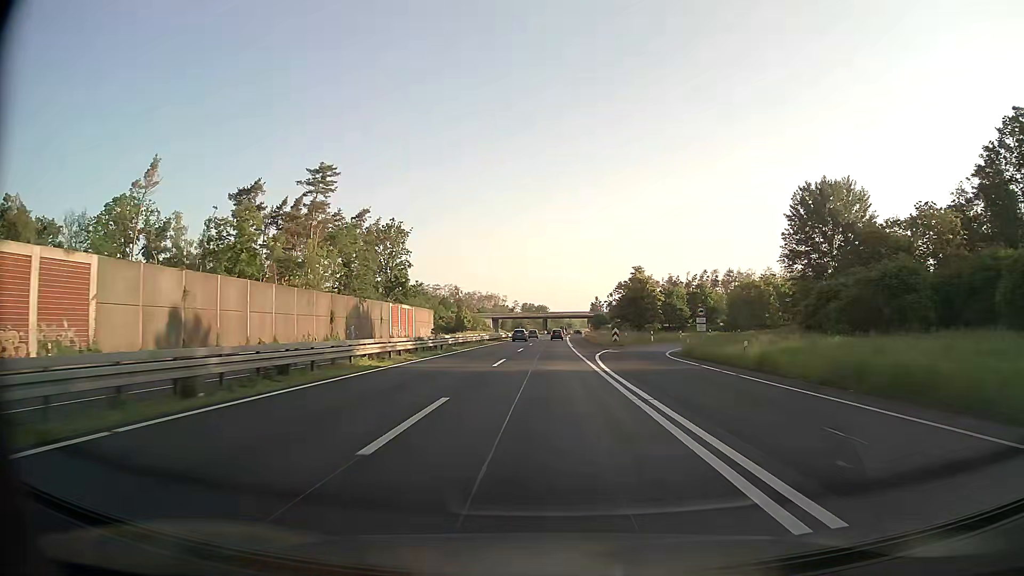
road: trunk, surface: asphalt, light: Day
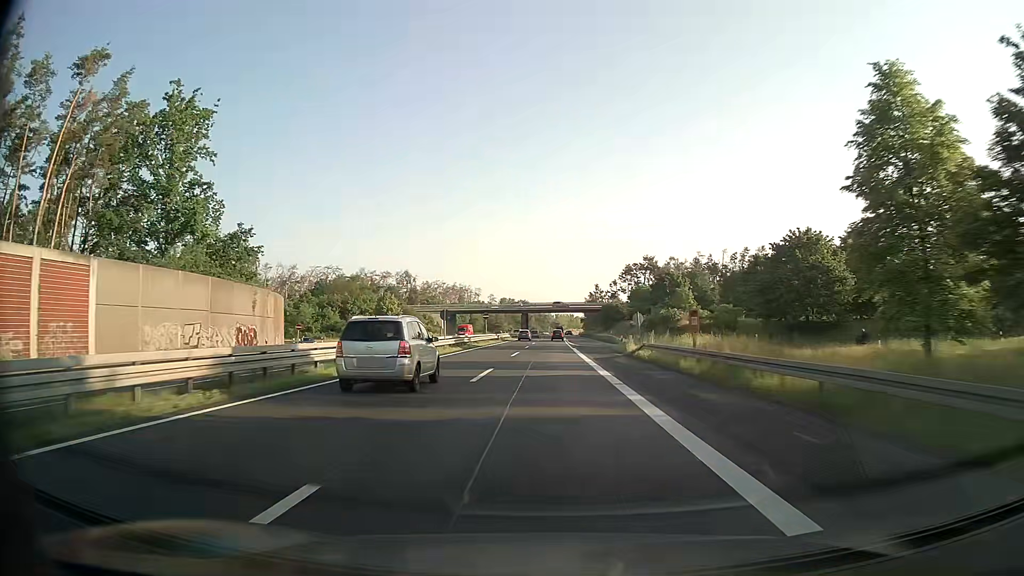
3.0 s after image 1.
(+0.6, +79.6) m; +1°
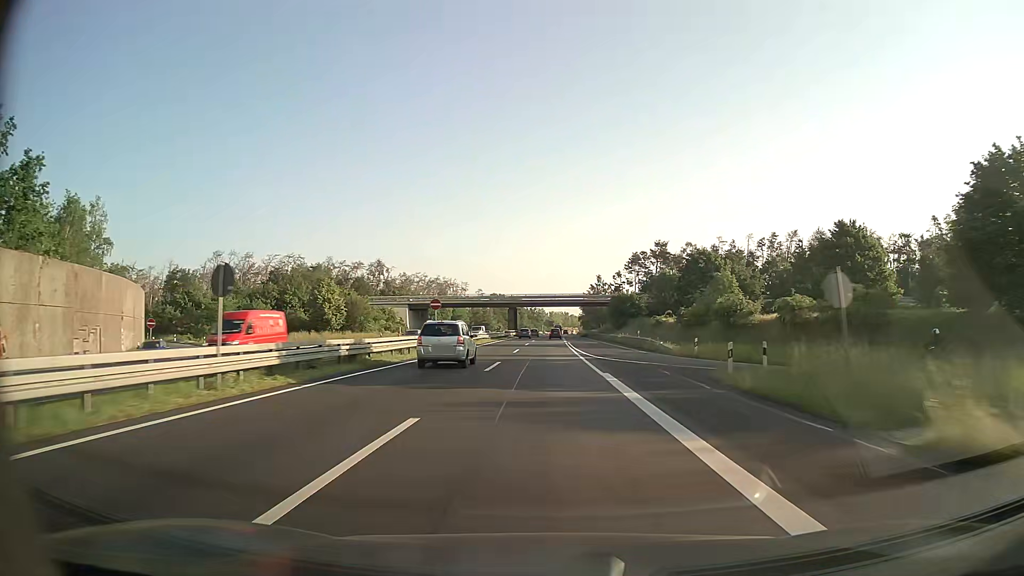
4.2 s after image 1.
(+0.2, +31.6) m; +1°
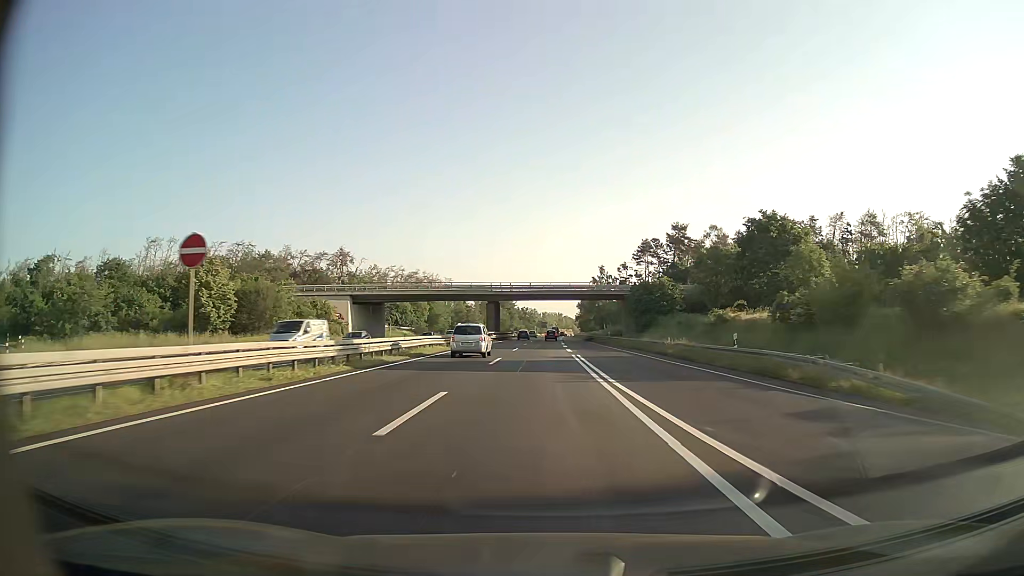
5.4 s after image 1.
(+0.2, +31.5) m; +1°
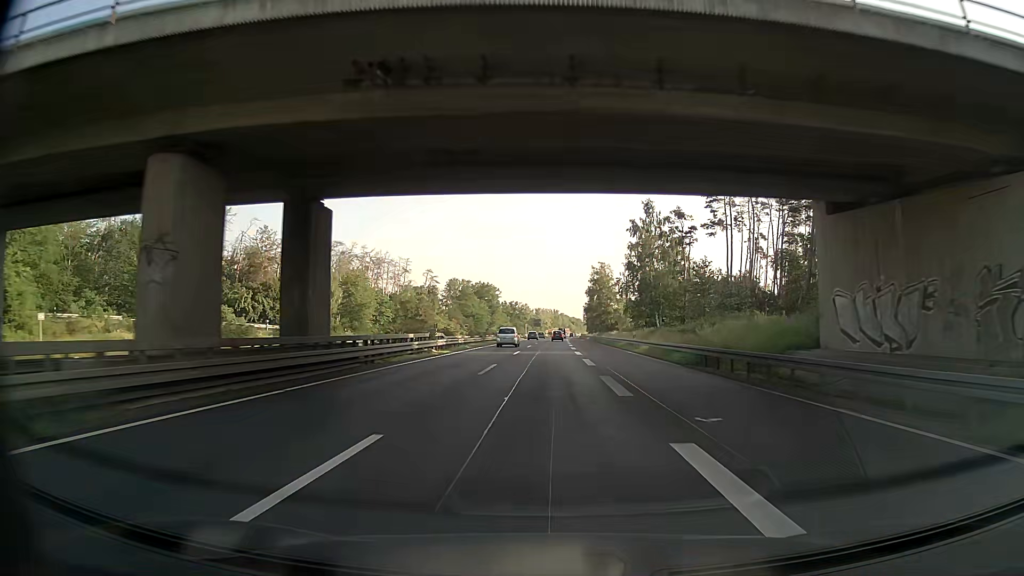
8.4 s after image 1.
(+0.2, +78.2) m; +1°
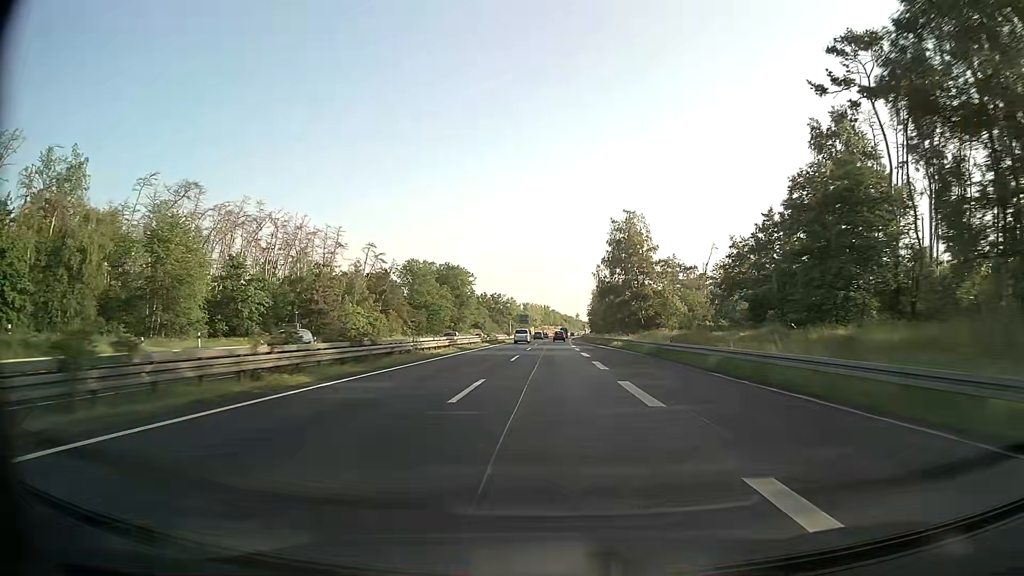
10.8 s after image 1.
(+0.2, +62.1) m; +1°
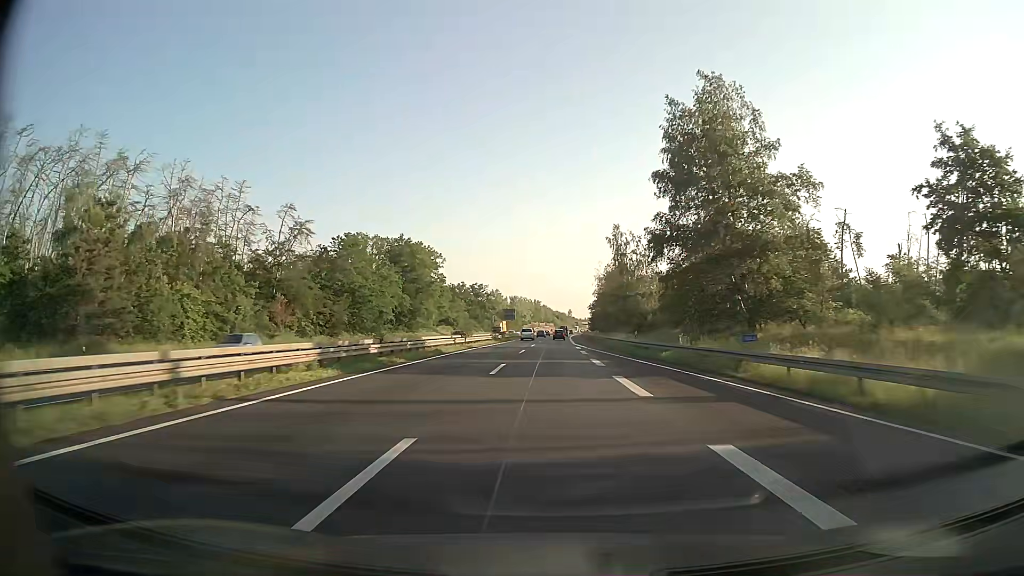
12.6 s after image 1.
(+0.4, +46.4) m; +1°
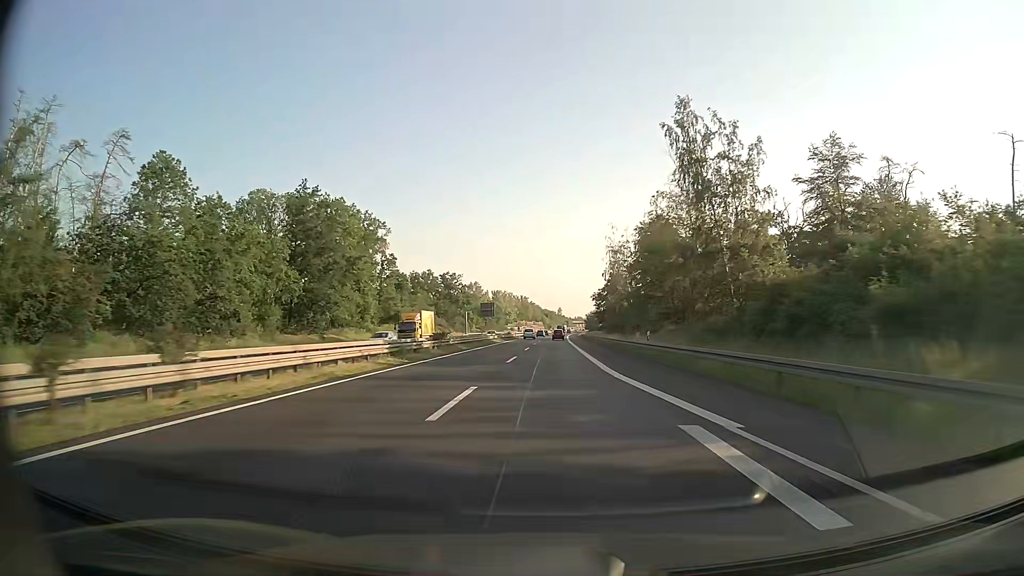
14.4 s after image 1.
(+0.4, +46.4) m; +1°
(0, +10) (0, +20) (0, +30) (0, +40) (0, +50) (+1, +60) (+1, +70) (+1, +80) (+1, +90) (+2, +100) m
